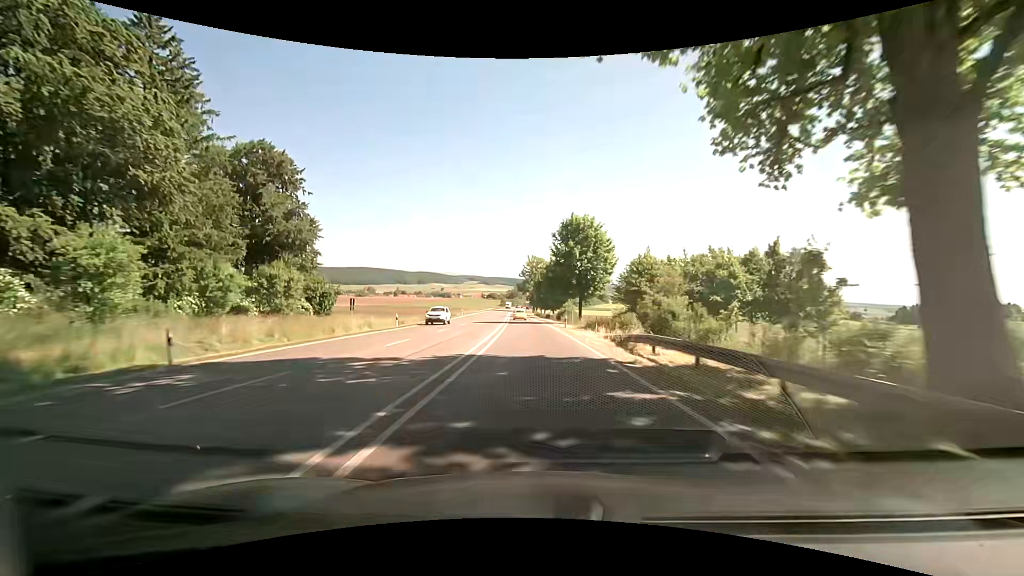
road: primary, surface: asphalt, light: Day
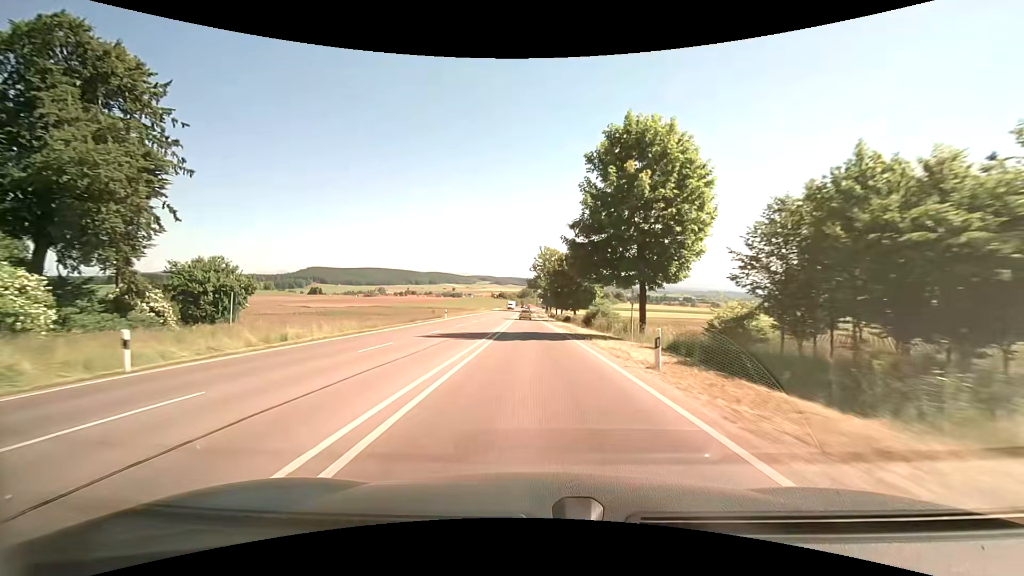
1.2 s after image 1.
(-0.2, +26.5) m; -1°
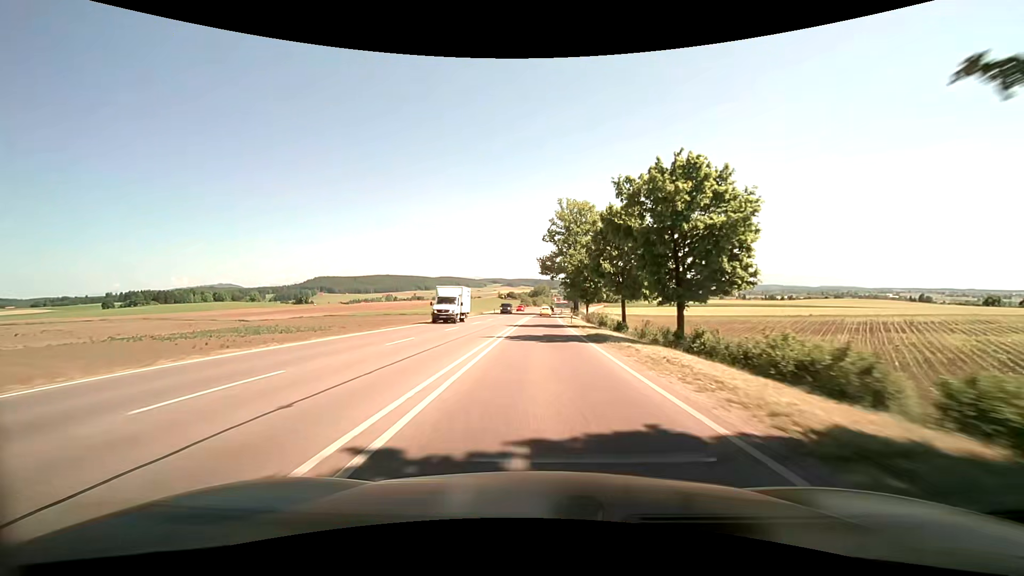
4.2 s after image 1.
(-2.8, +68.3) m; -3°
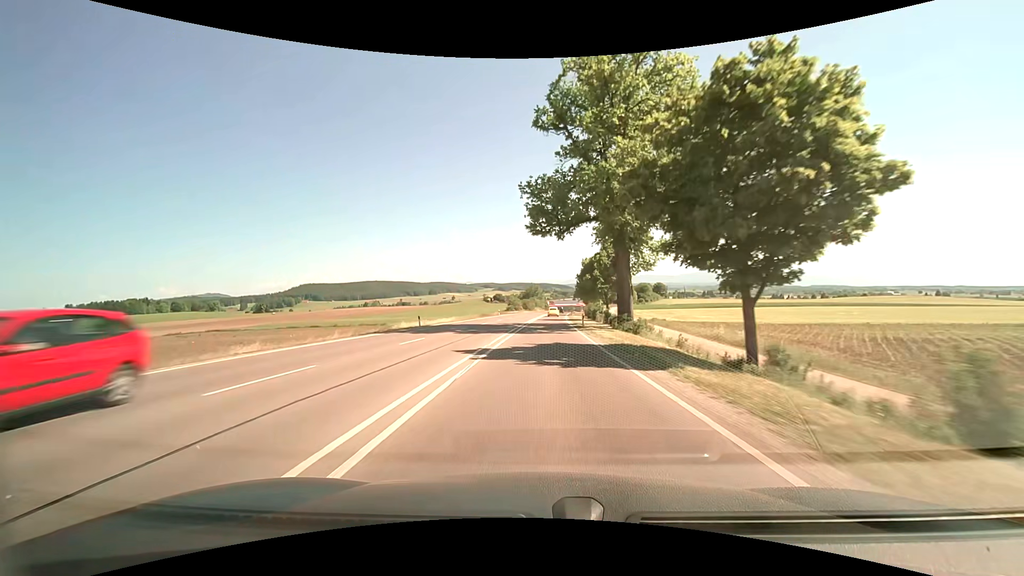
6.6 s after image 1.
(-0.2, +56.9) m; -1°
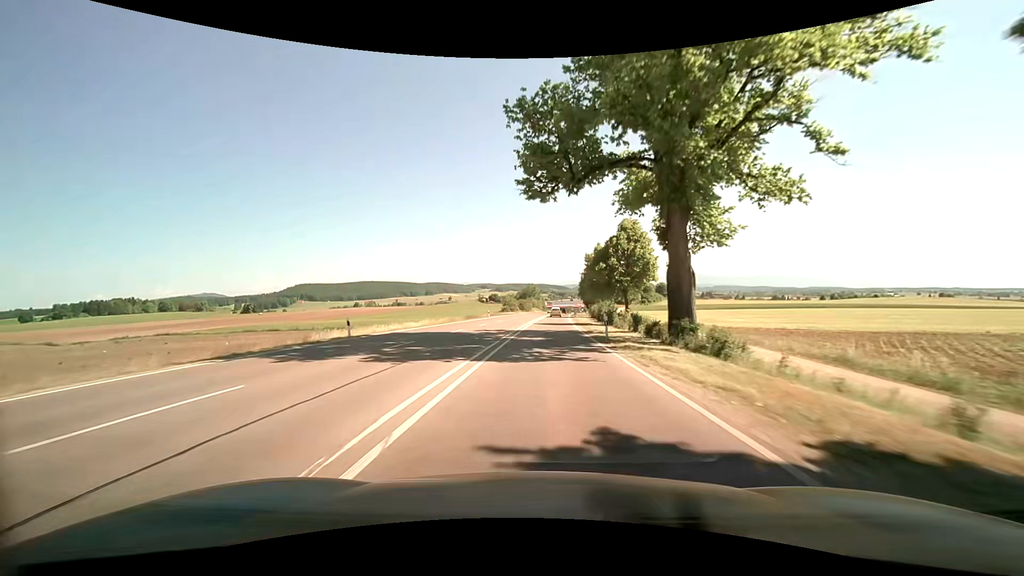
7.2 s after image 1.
(0.0, +14.4) m; 0°
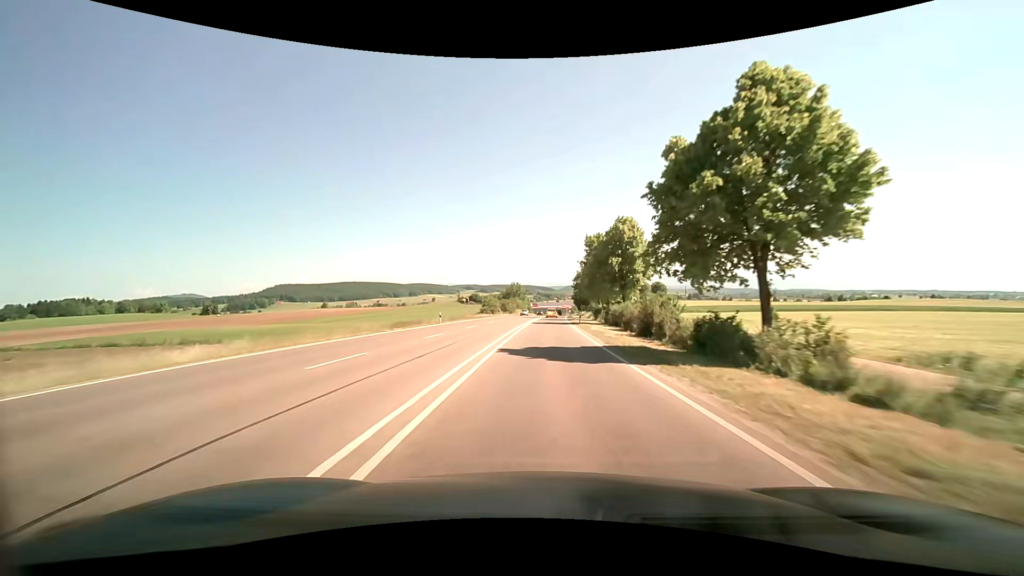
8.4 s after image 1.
(+0.4, +29.0) m; +1°
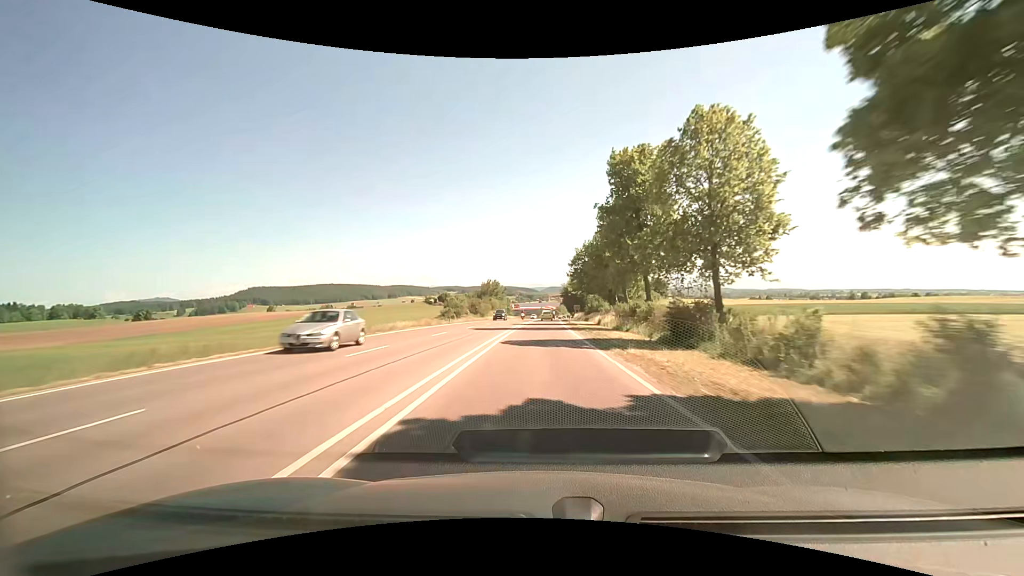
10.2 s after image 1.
(+0.8, +43.4) m; +2°
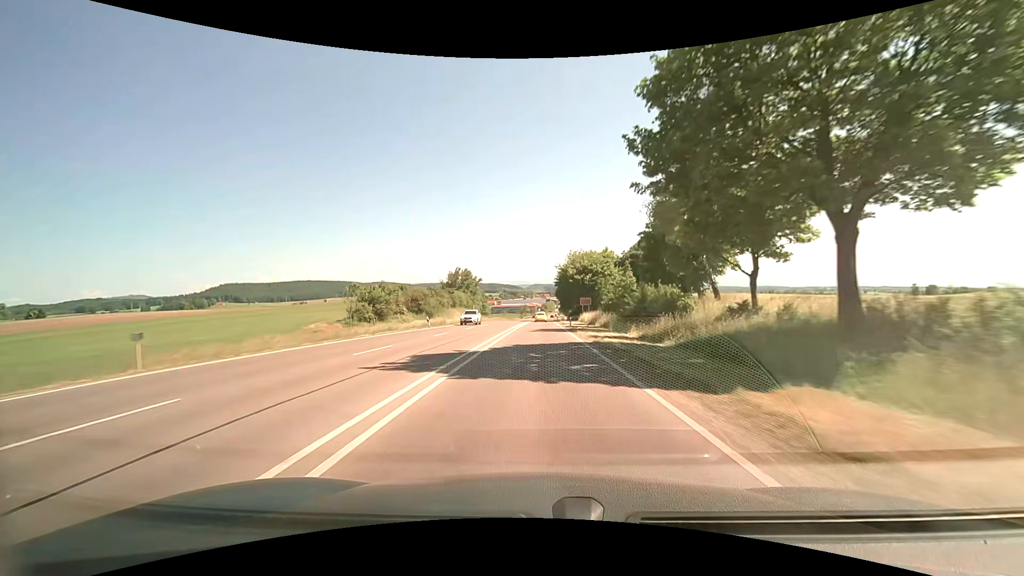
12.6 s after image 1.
(+1.8, +57.2) m; +3°
(0, +10) (0, +20) (0, +30) (0, +40) (+1, +50) (+1, +60) (+1, +70) (+1, +80) (+1, +90) (+2, +100) m
